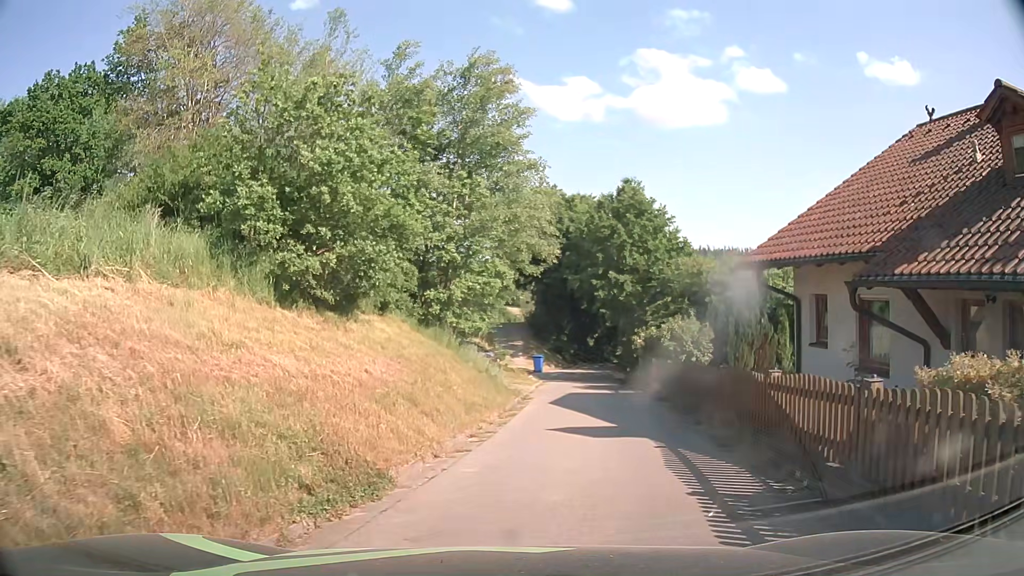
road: unclassified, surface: asphalt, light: Day
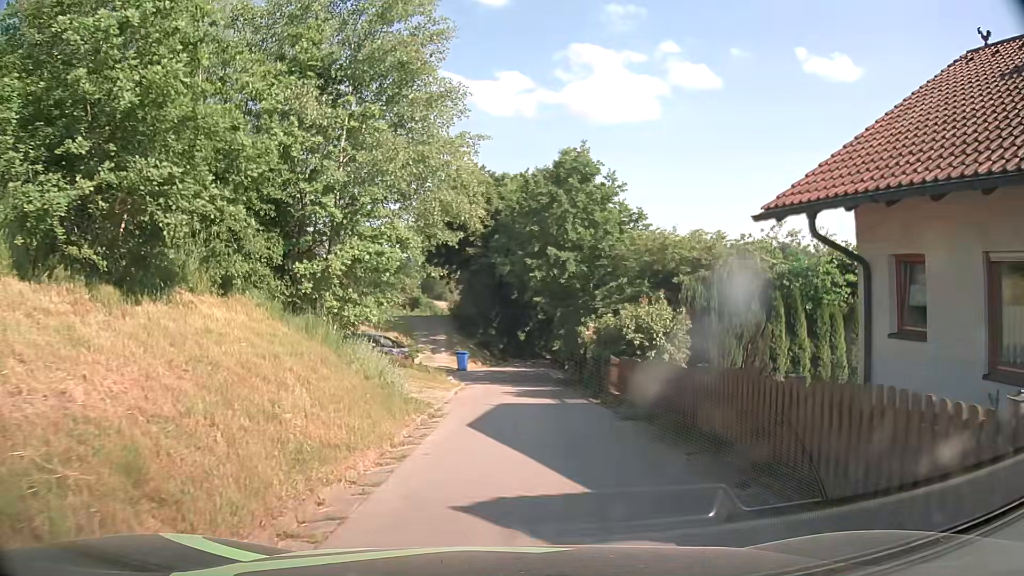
(+0.4, +5.9) m; +6°
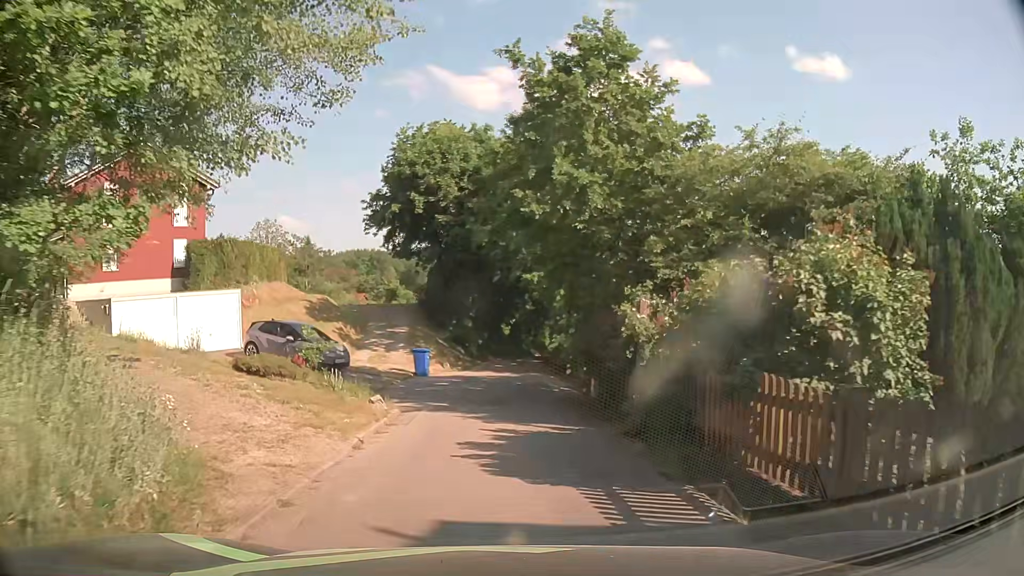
(+0.3, +10.8) m; +3°
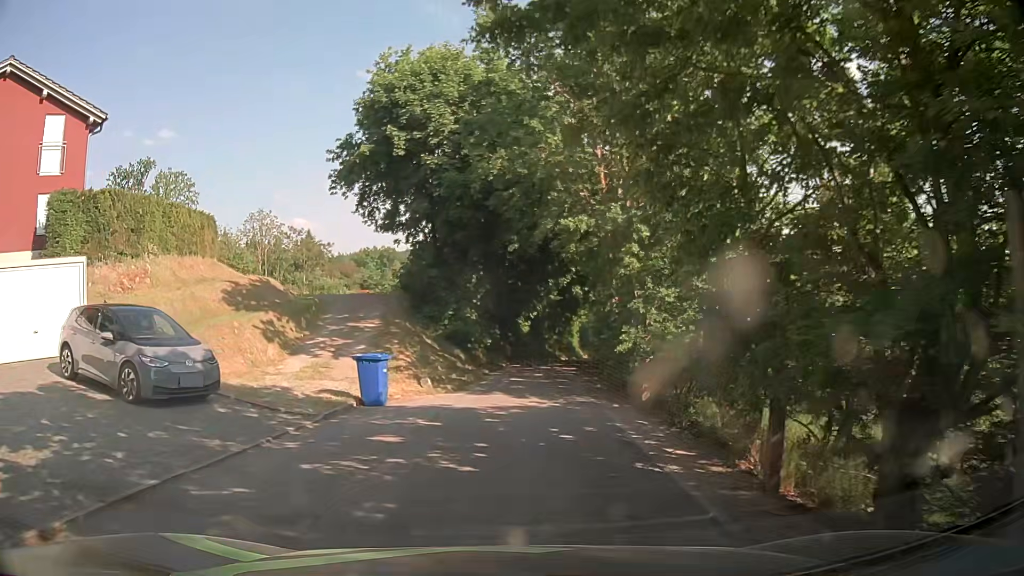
(-0.4, +12.4) m; -1°
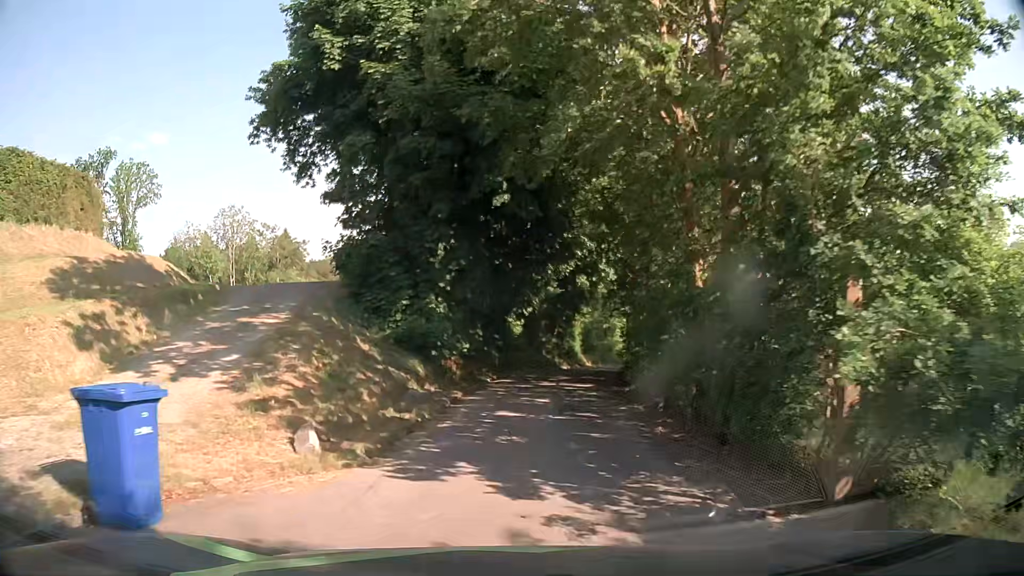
(-0.2, +9.3) m; +1°
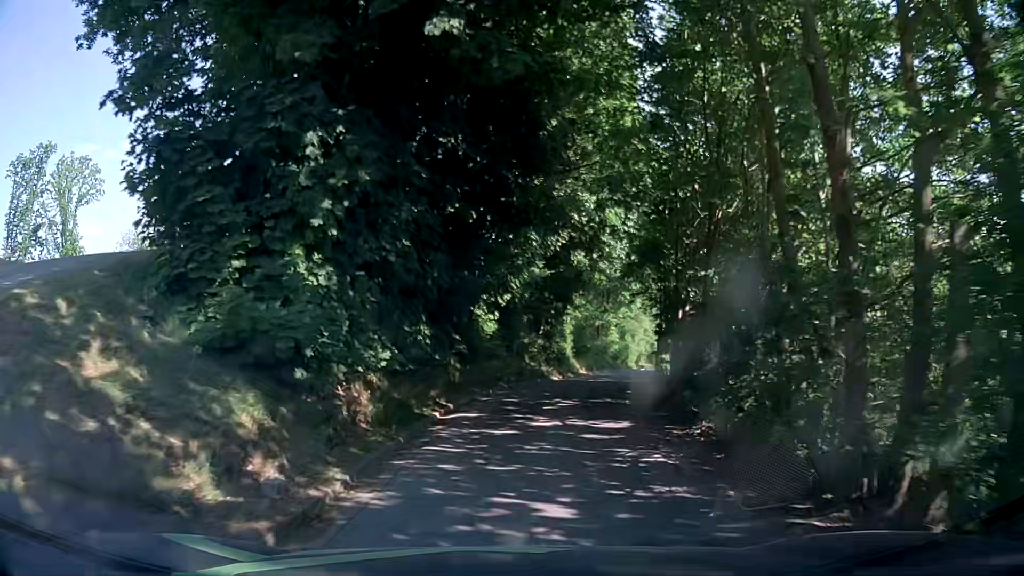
(0.0, +9.6) m; +1°
